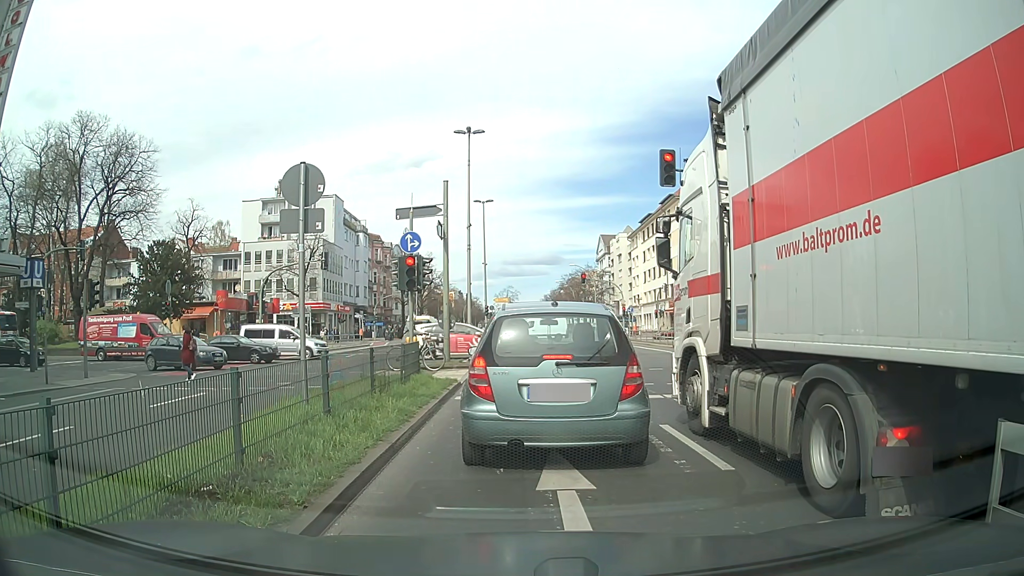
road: primary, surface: asphalt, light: Day
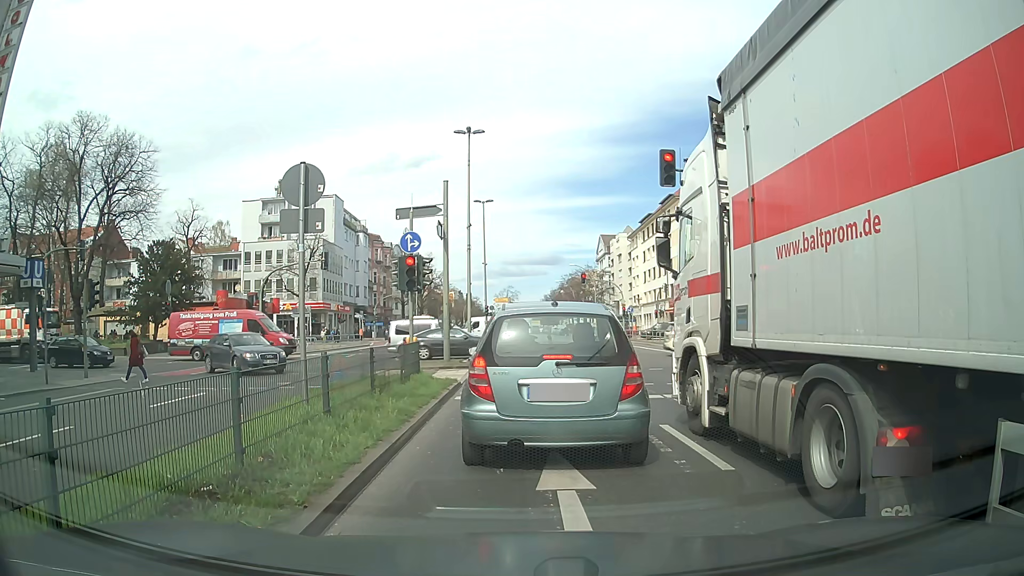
(0.0, 0.0) m; 0°
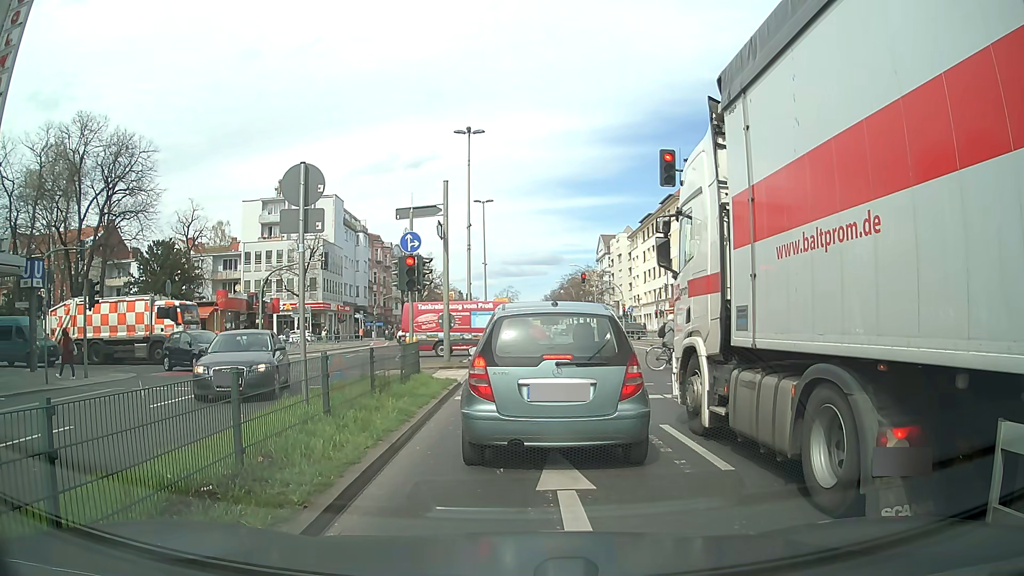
(0.0, 0.0) m; 0°
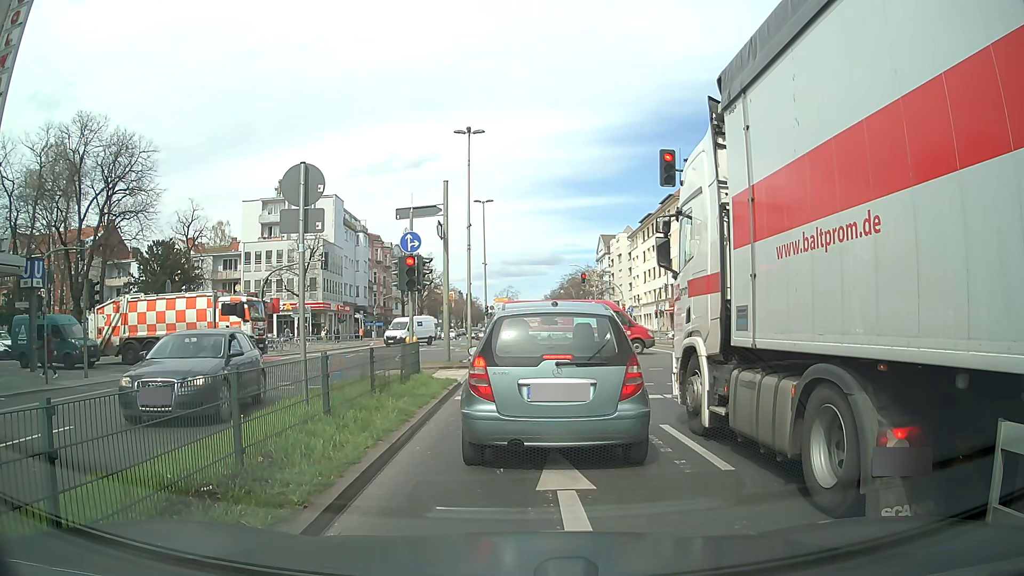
(0.0, 0.0) m; 0°
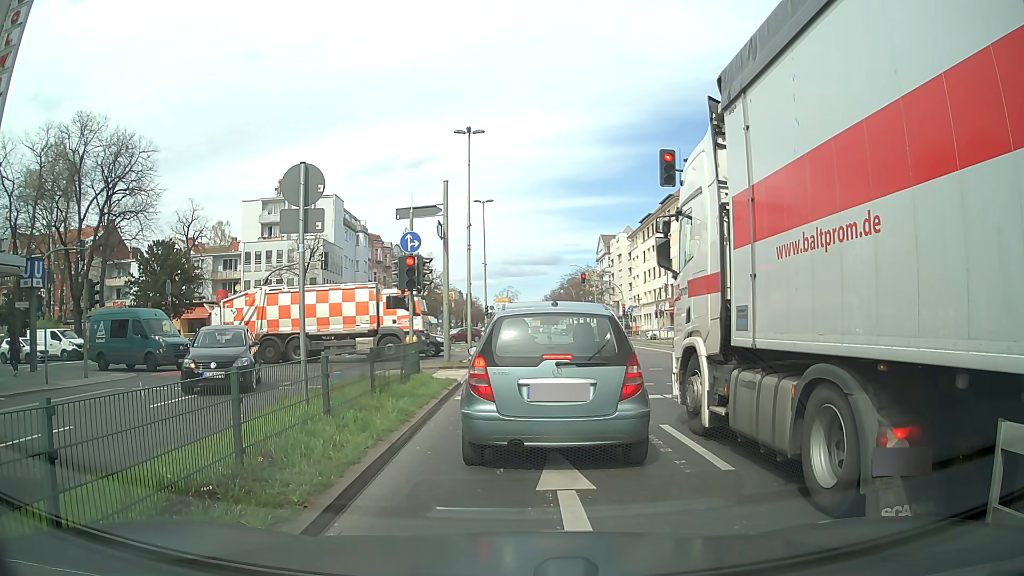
(0.0, 0.0) m; 0°
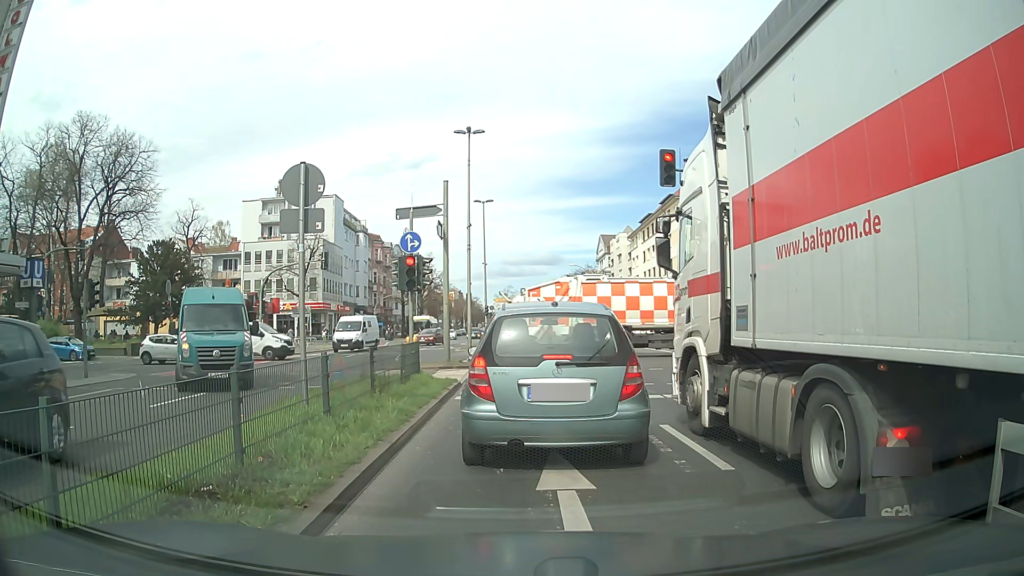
(0.0, 0.0) m; 0°
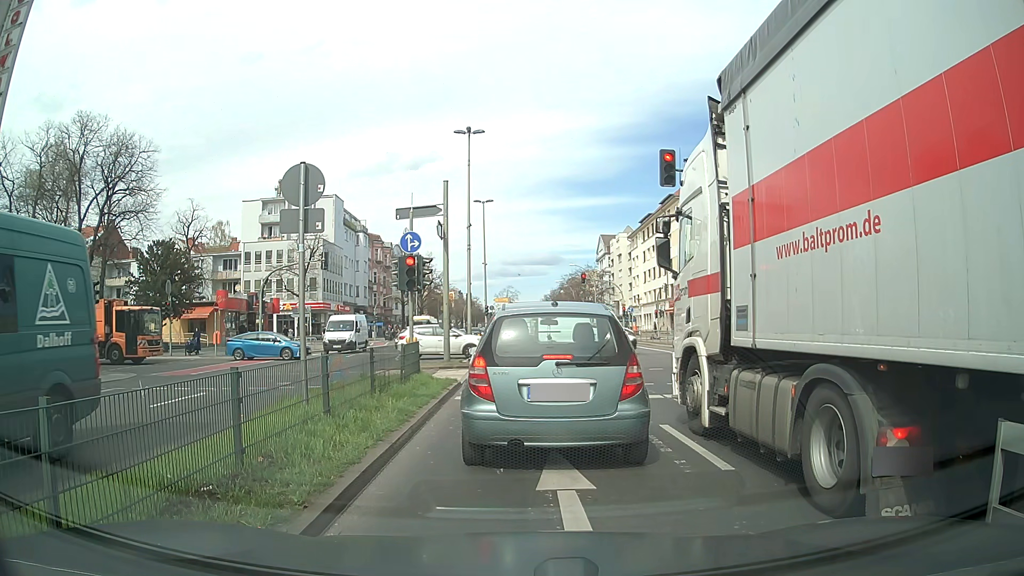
(0.0, 0.0) m; 0°
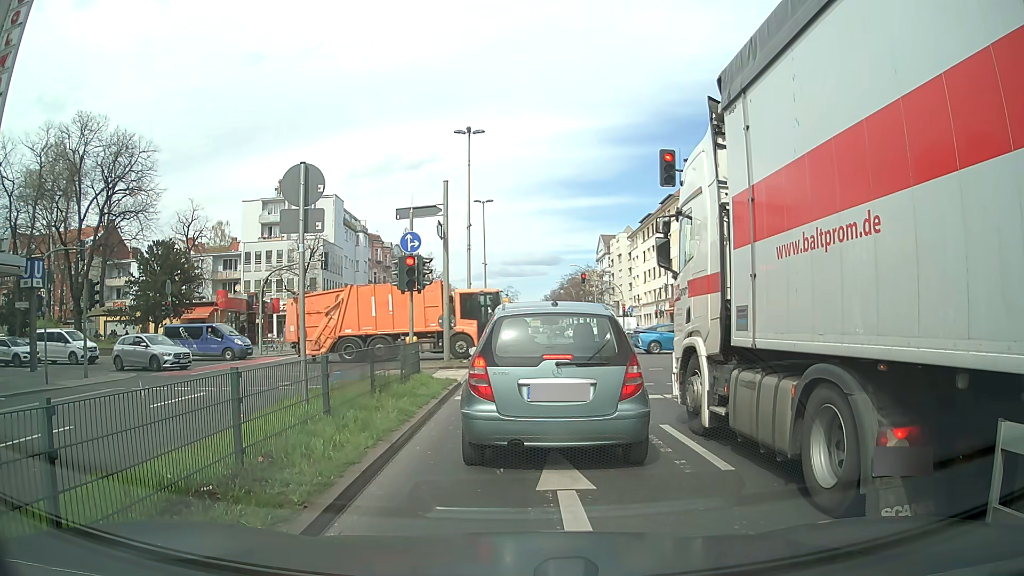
(0.0, 0.0) m; 0°
